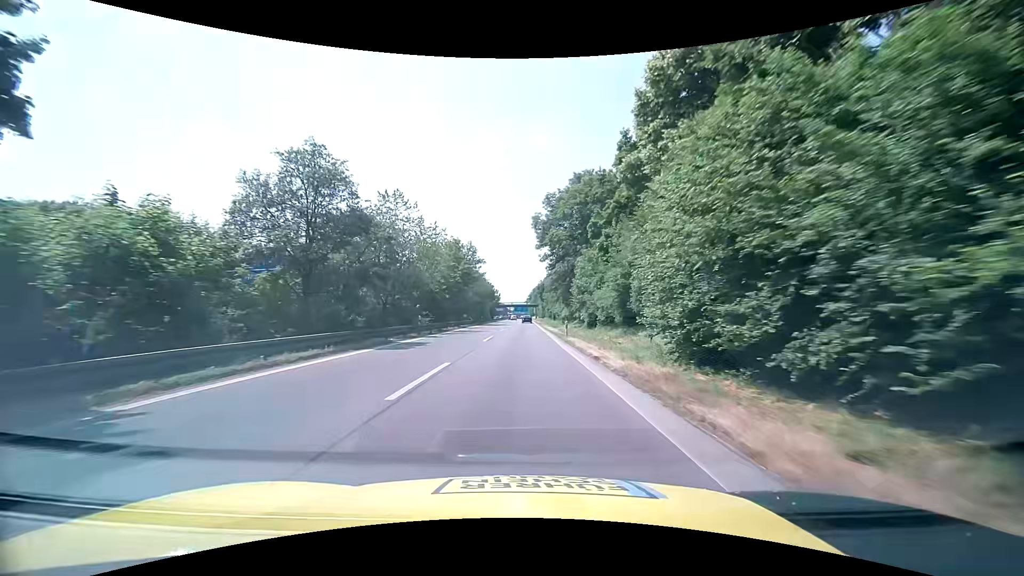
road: motorway_link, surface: asphalt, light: Day
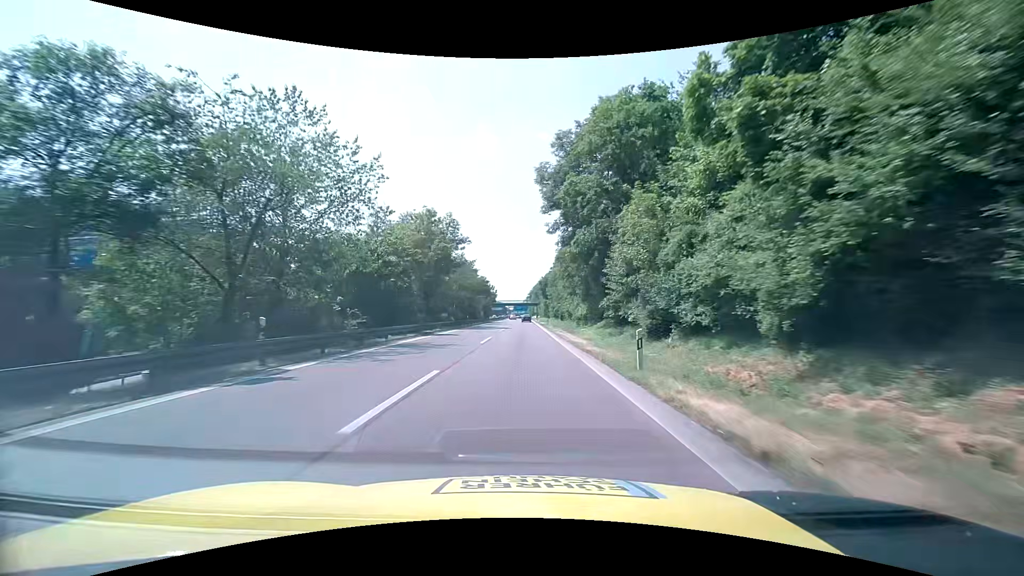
(0.0, +20.3) m; -1°
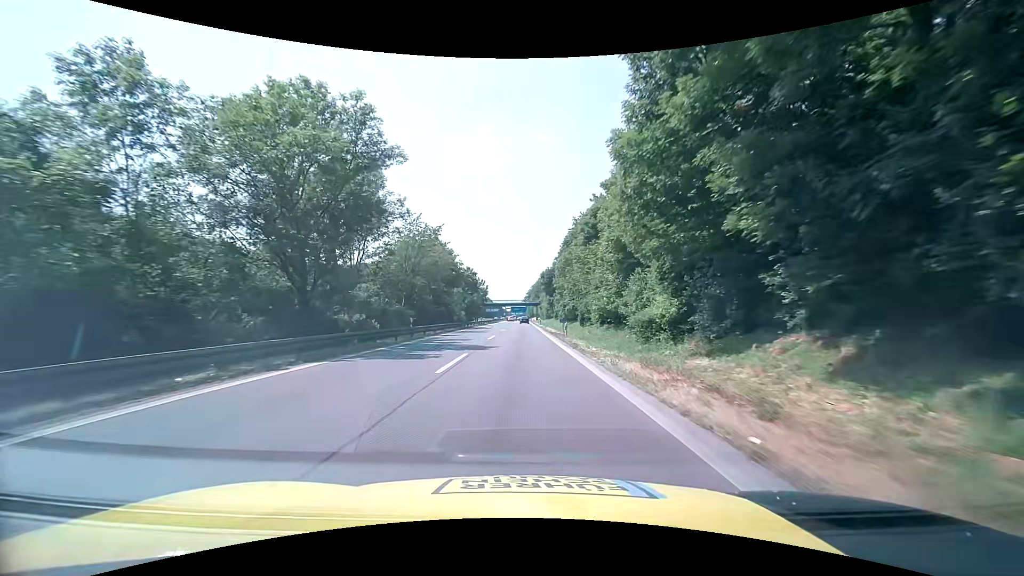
(+0.4, +29.9) m; +1°
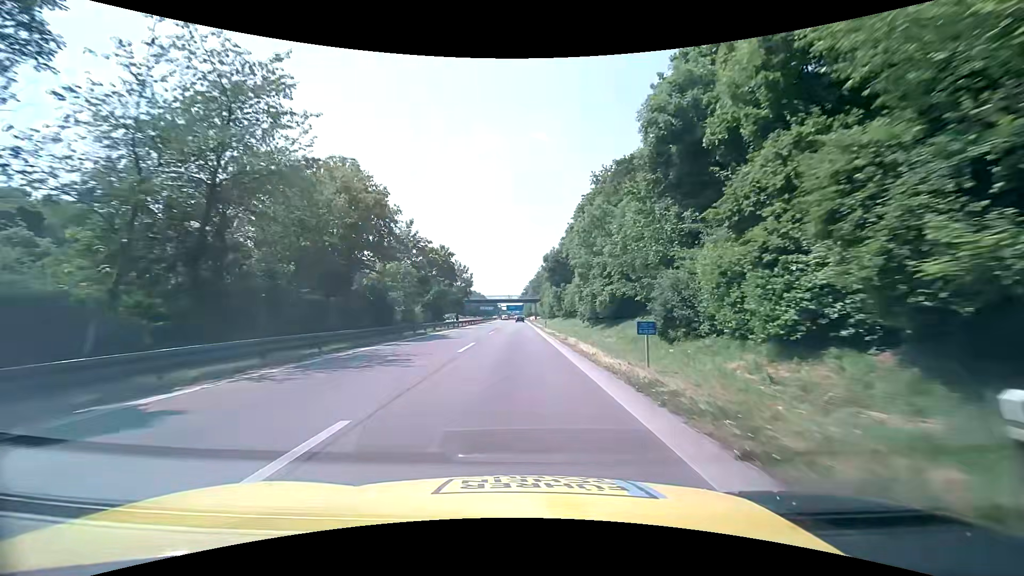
(+0.1, +29.9) m; 0°
(0, +10) (0, +20) (0, +30) (0, +40) (0, +50) (0, +60) (0, +70) (0, +80) (0, +90) (0, +100) m
